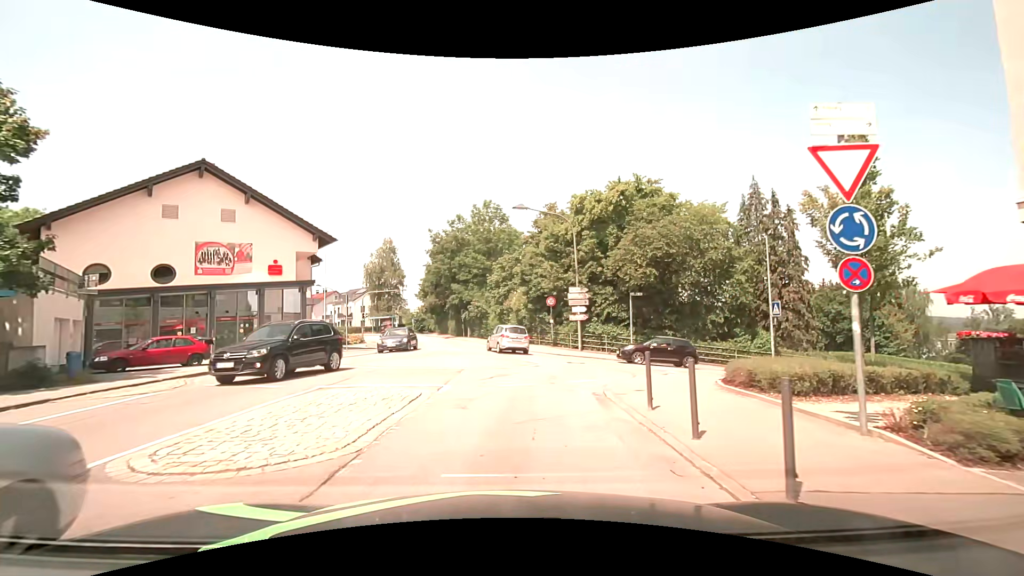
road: unclassified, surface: asphalt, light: Day
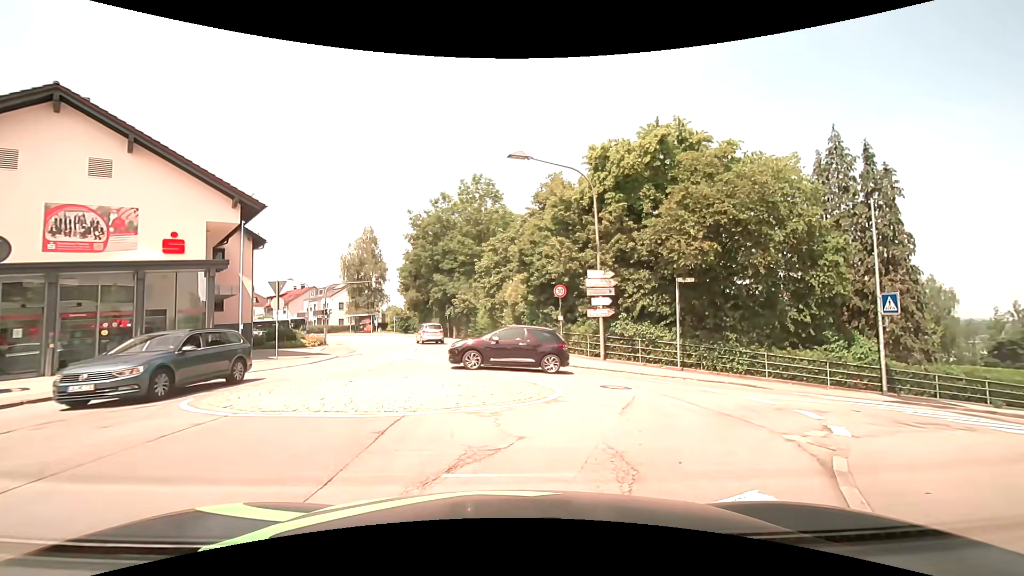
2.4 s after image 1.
(-0.1, +8.5) m; +1°
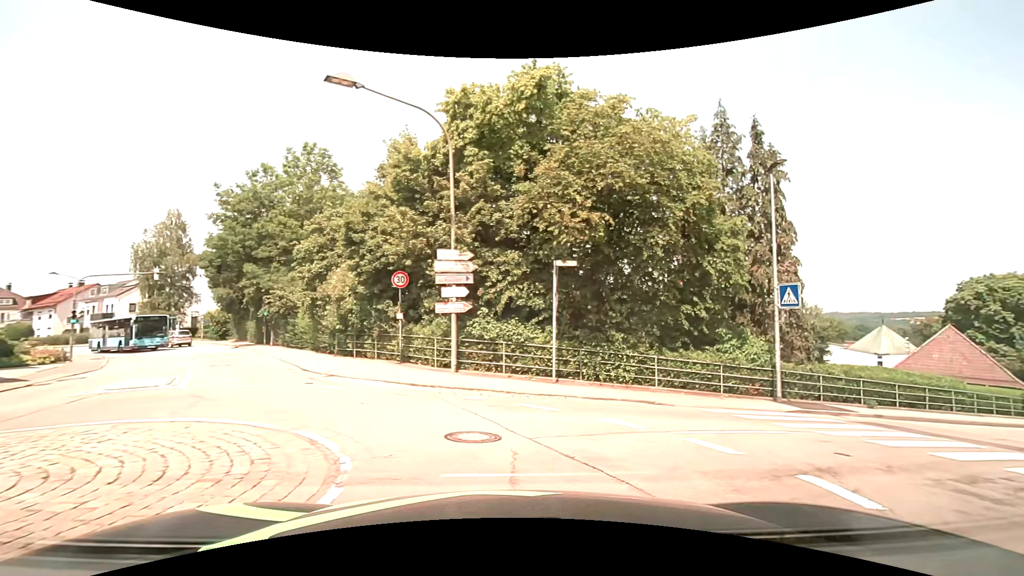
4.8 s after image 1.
(+0.5, +6.2) m; +15°
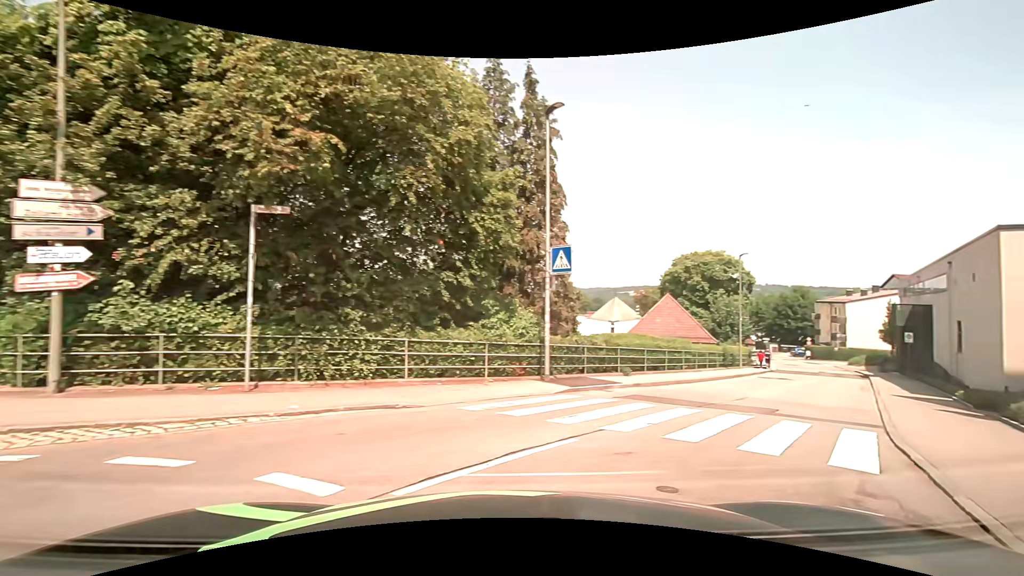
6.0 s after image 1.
(+0.9, +4.4) m; +24°
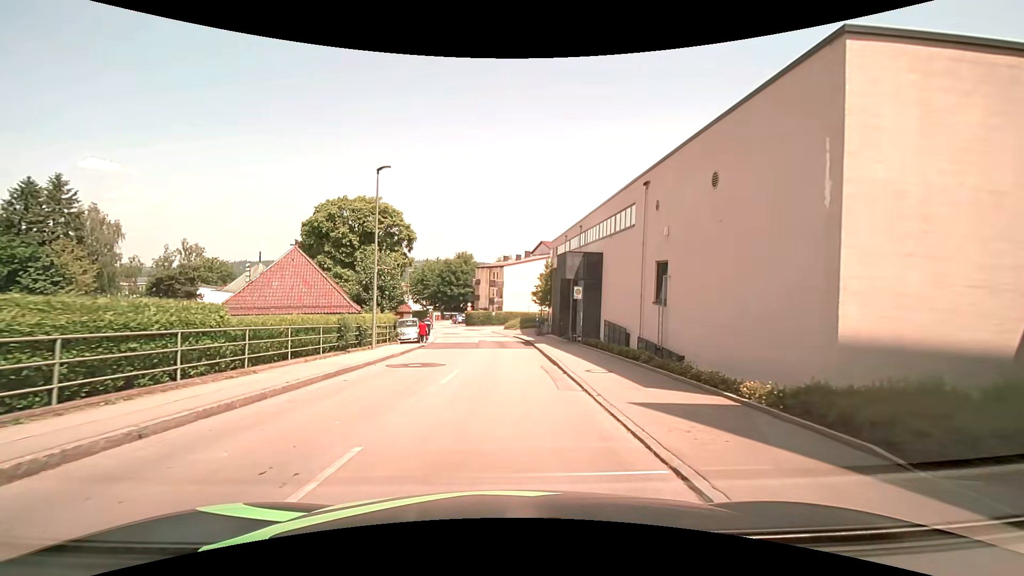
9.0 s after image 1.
(+7.6, +14.4) m; +36°
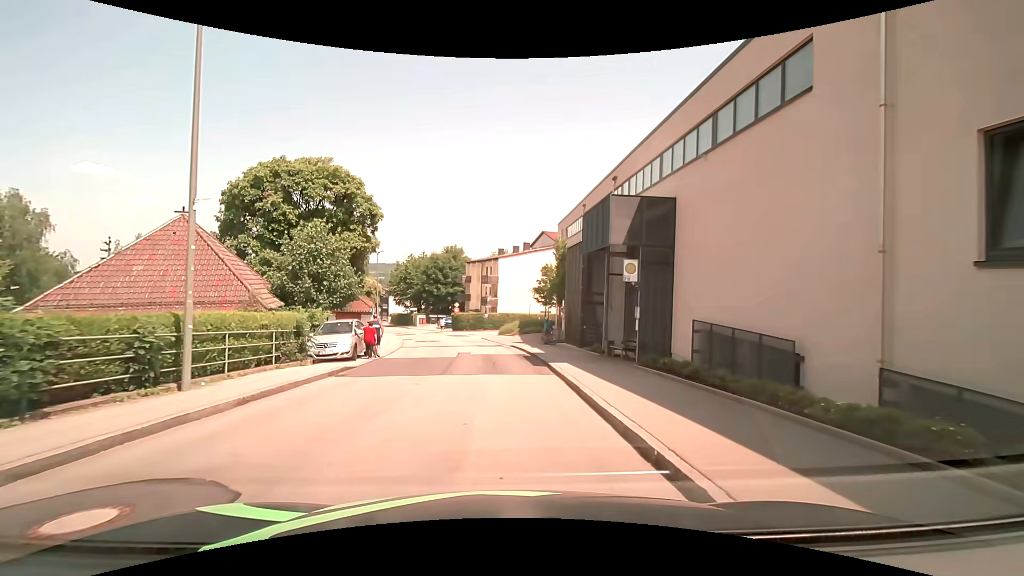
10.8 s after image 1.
(+0.4, +12.8) m; +2°
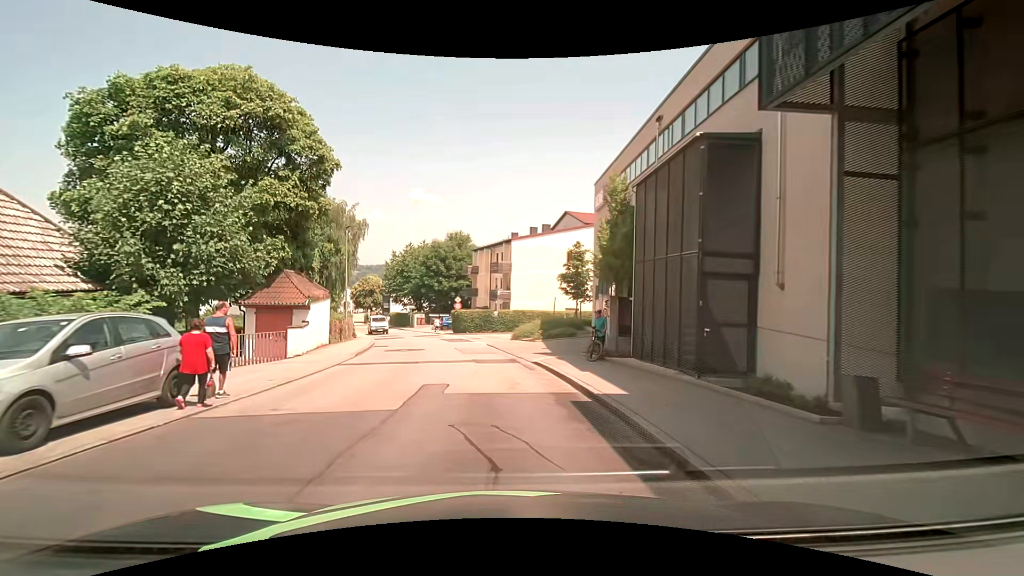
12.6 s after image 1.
(-0.2, +13.5) m; -1°
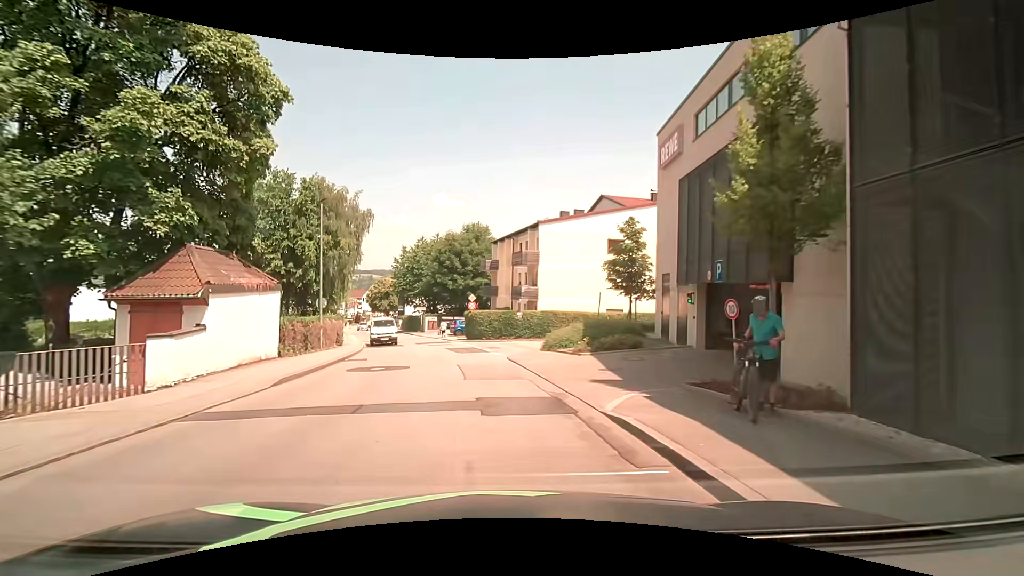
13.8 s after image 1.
(-0.2, +9.4) m; -2°
(0, +10) (-1, +20) (-3, +30) (-6, +39) (-9, +49) (-12, +58) (-16, +68) (-19, +77) (-23, +87) (-26, +96) m
